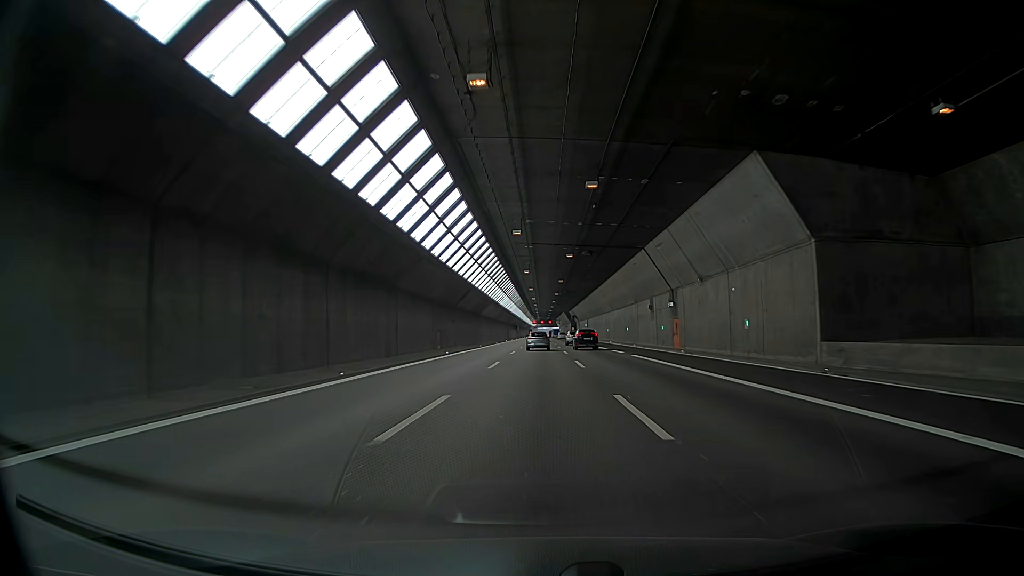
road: motorway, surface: asphalt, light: Day
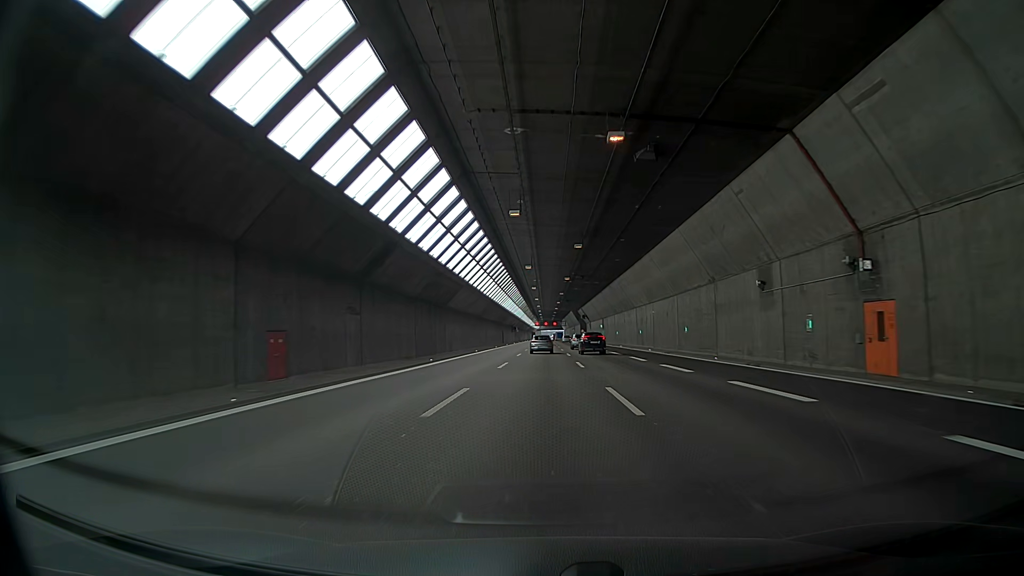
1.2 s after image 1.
(-0.1, +32.0) m; -1°
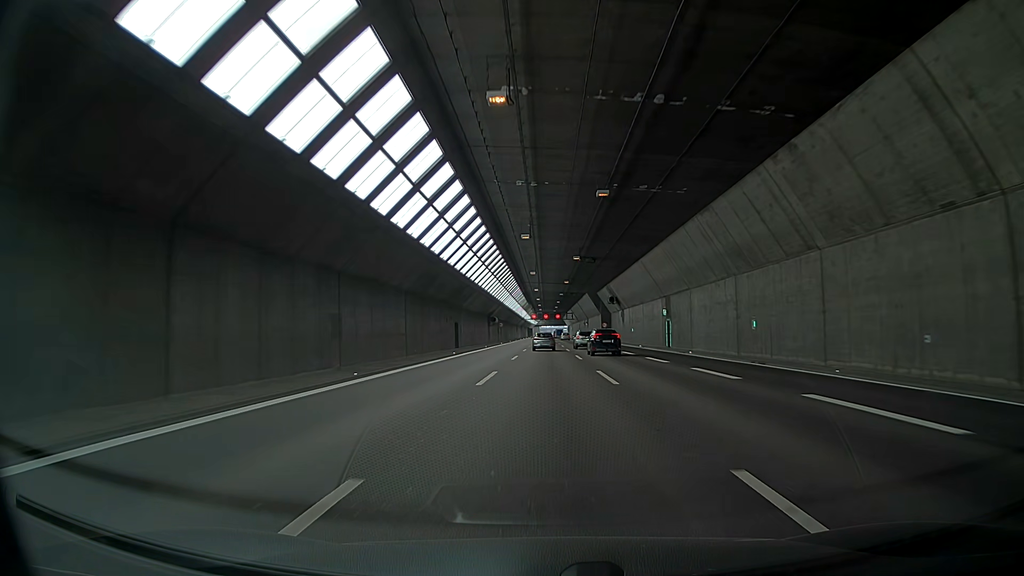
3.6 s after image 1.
(+0.6, +63.9) m; +2°
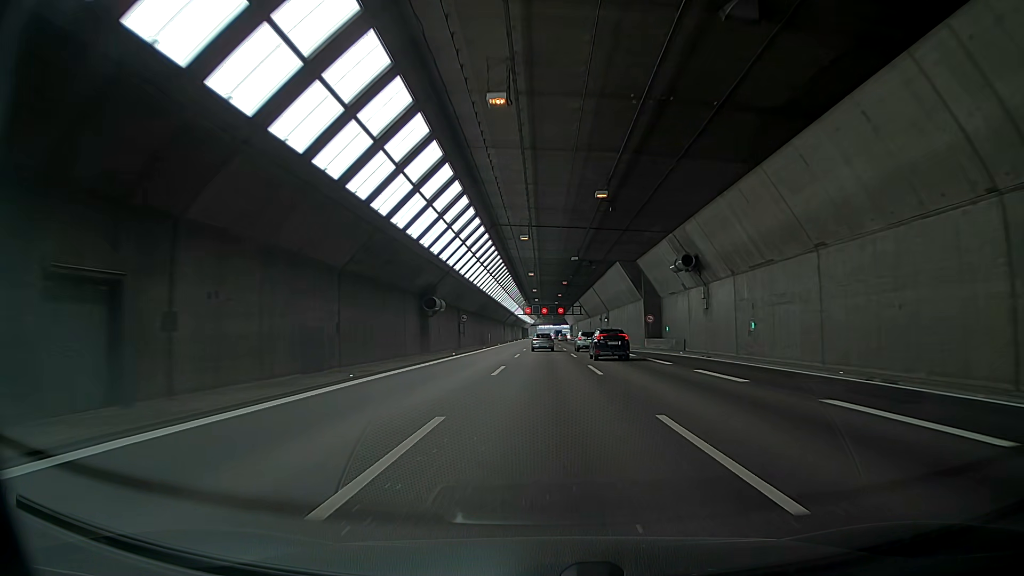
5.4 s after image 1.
(-0.3, +47.9) m; 0°
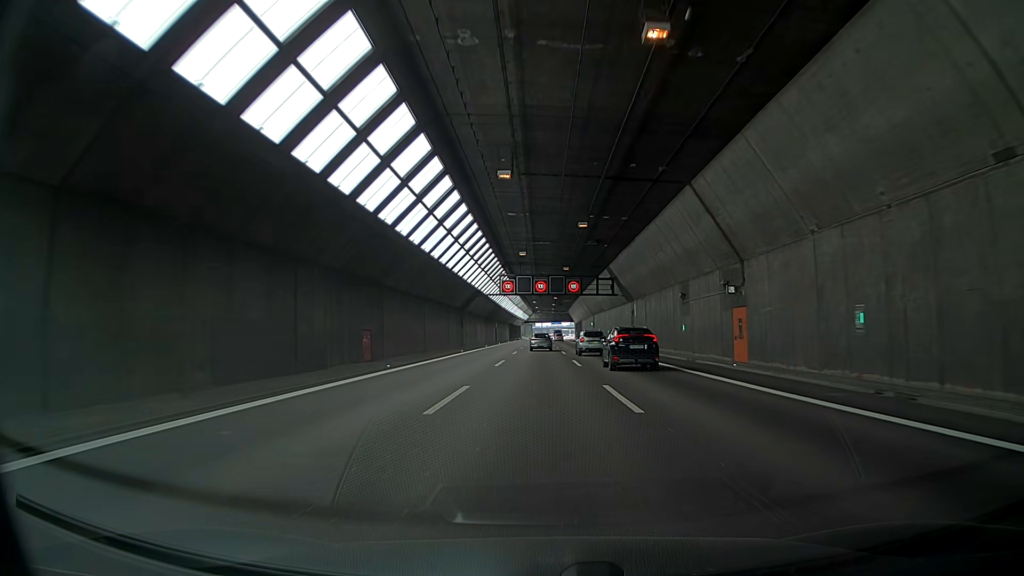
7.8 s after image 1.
(-0.7, +63.8) m; 0°
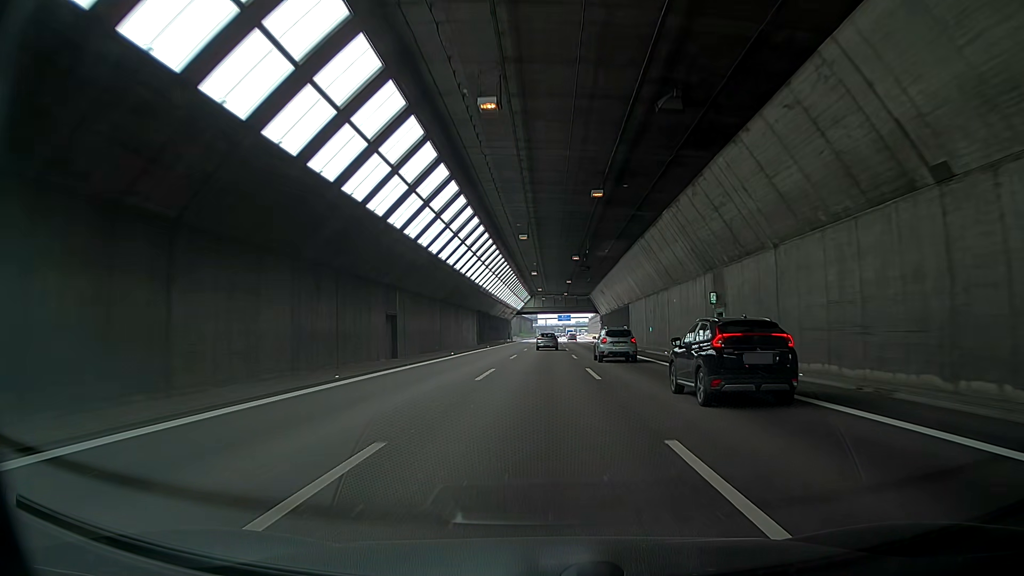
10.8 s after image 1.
(-1.1, +79.8) m; -1°
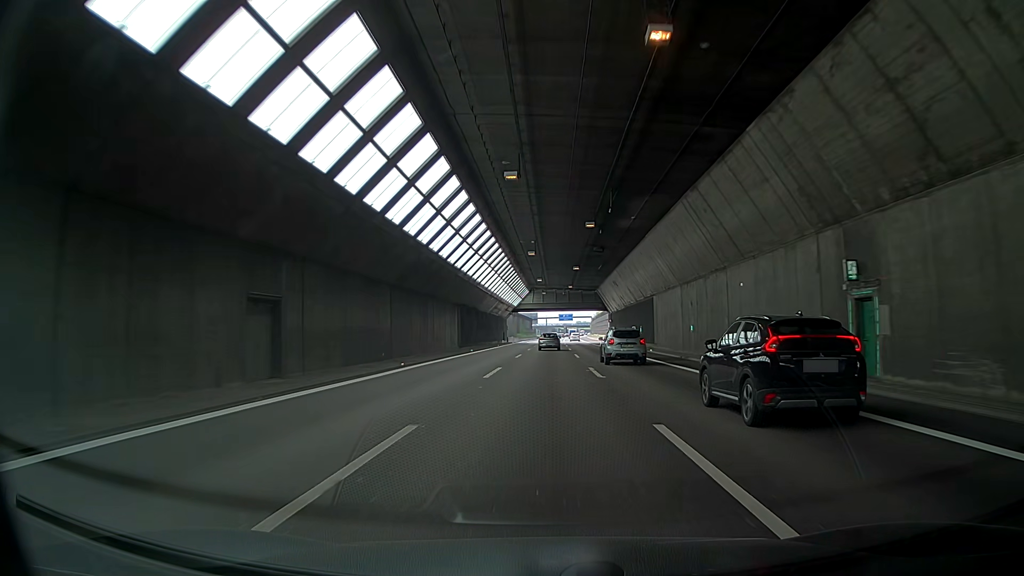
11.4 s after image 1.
(0.0, +16.0) m; 0°
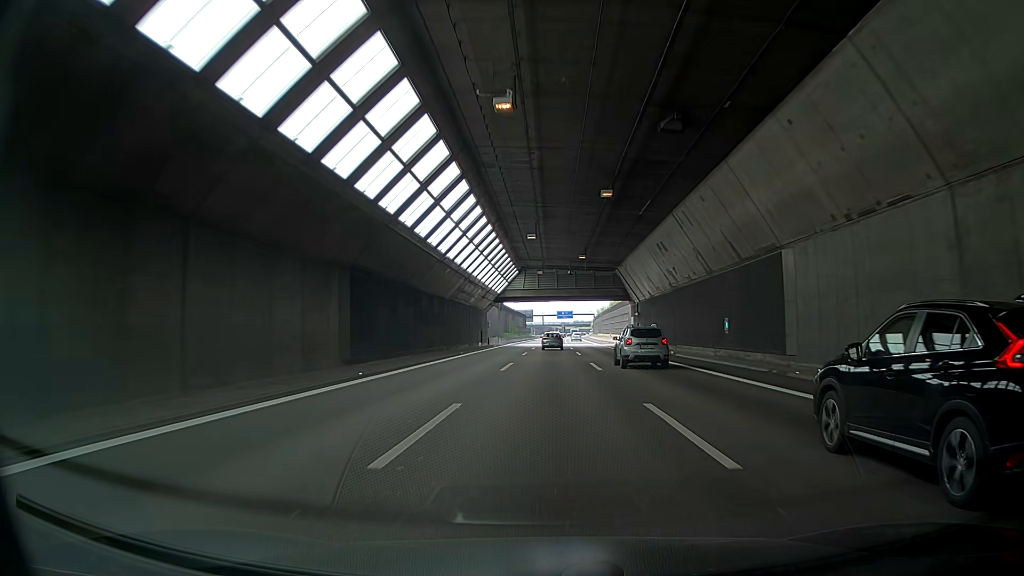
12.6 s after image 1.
(+0.6, +31.9) m; 0°
(0, +10) (0, +20) (0, +30) (0, +40) (0, +50) (0, +60) (0, +70) (0, +80) (0, +90) (0, +100) m
